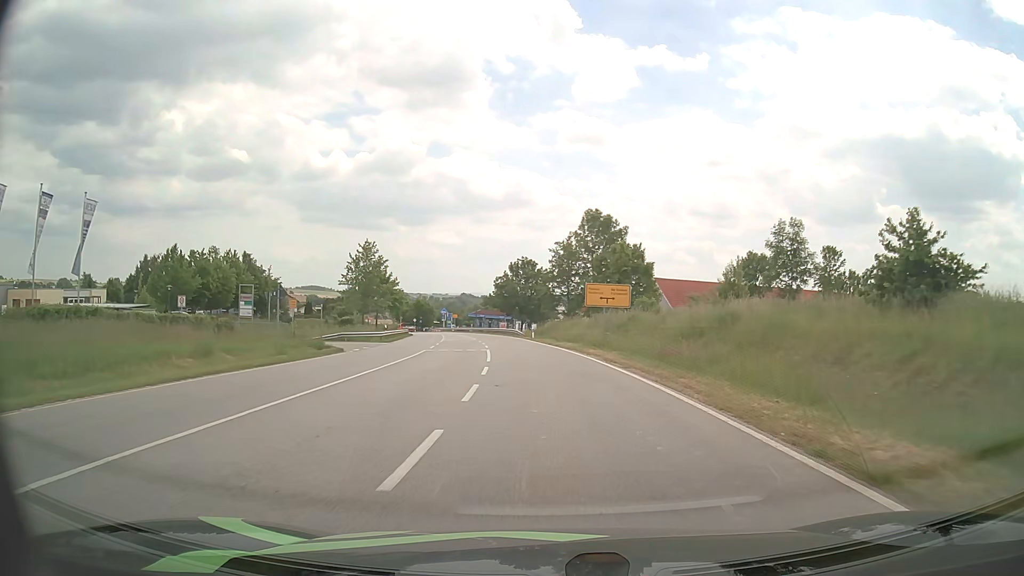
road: secondary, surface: asphalt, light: Day
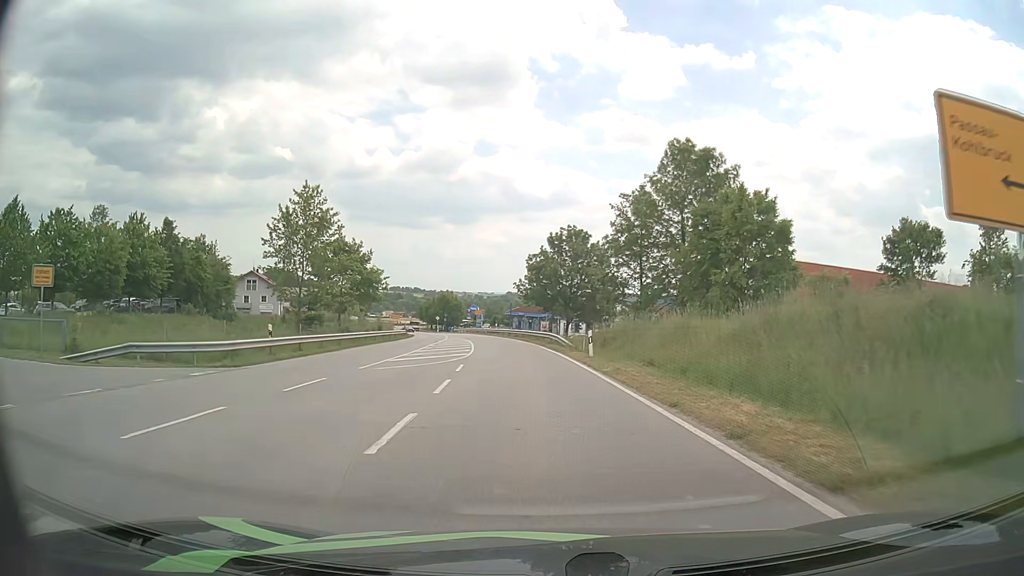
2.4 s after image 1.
(-1.0, +30.7) m; -4°
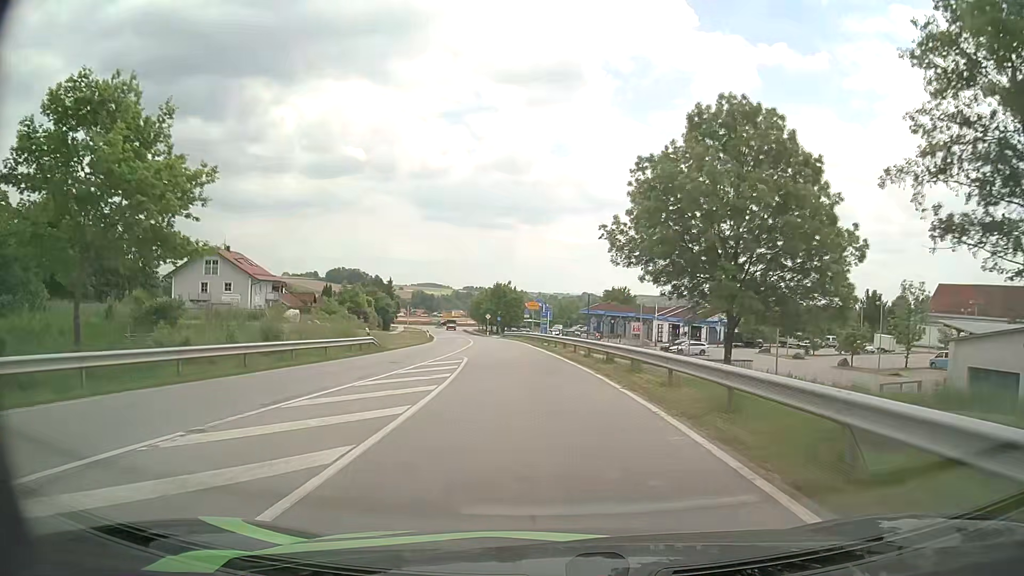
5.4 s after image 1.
(-2.1, +38.6) m; -6°
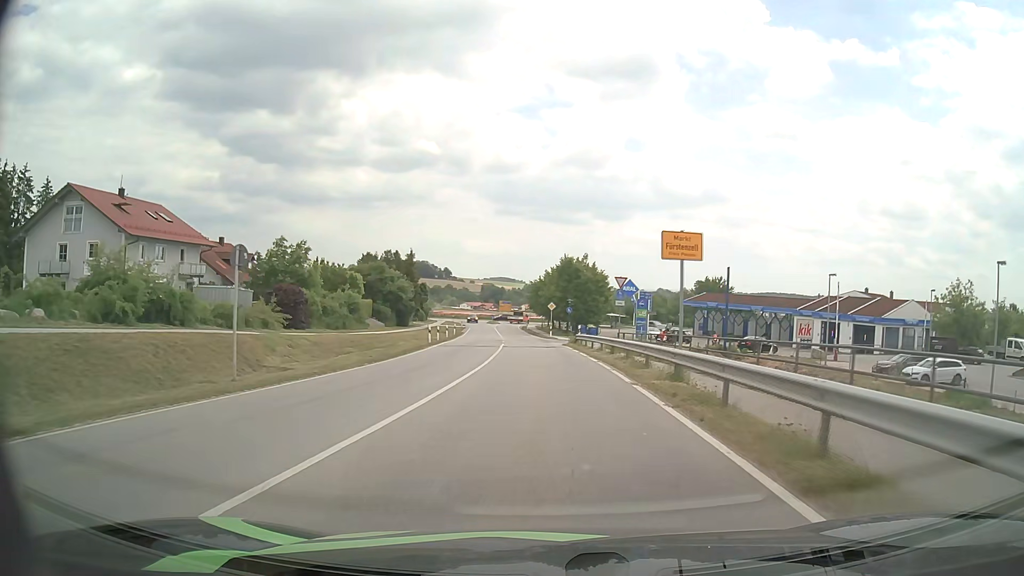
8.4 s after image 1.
(-2.3, +39.1) m; -6°
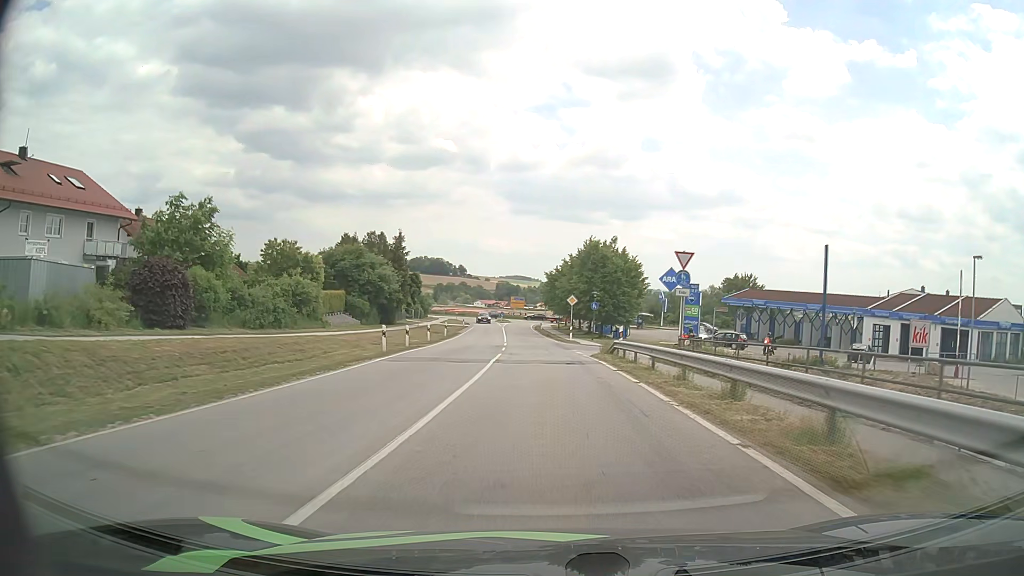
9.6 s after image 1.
(-0.2, +15.5) m; -1°
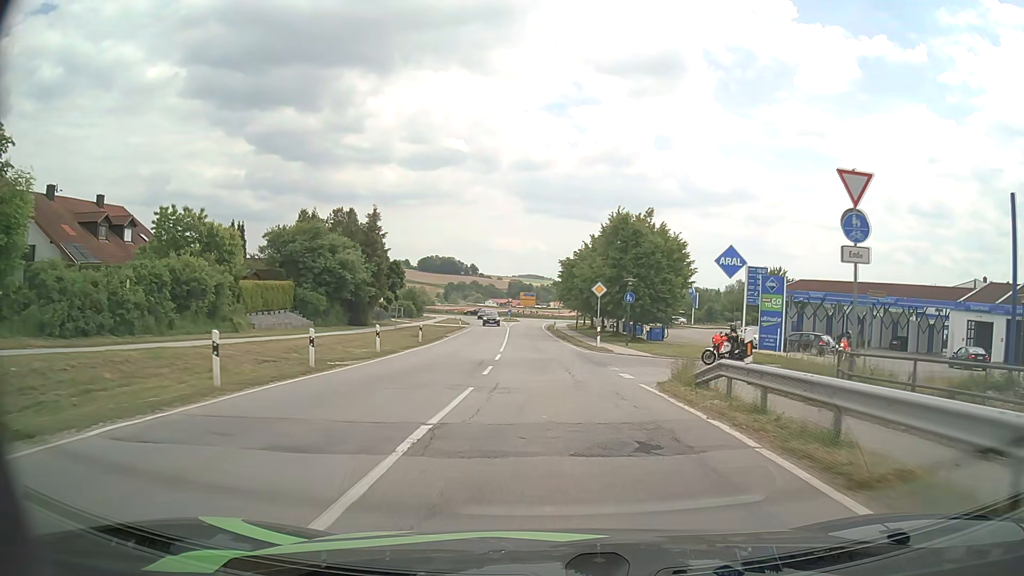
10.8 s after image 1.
(-0.1, +15.0) m; -1°
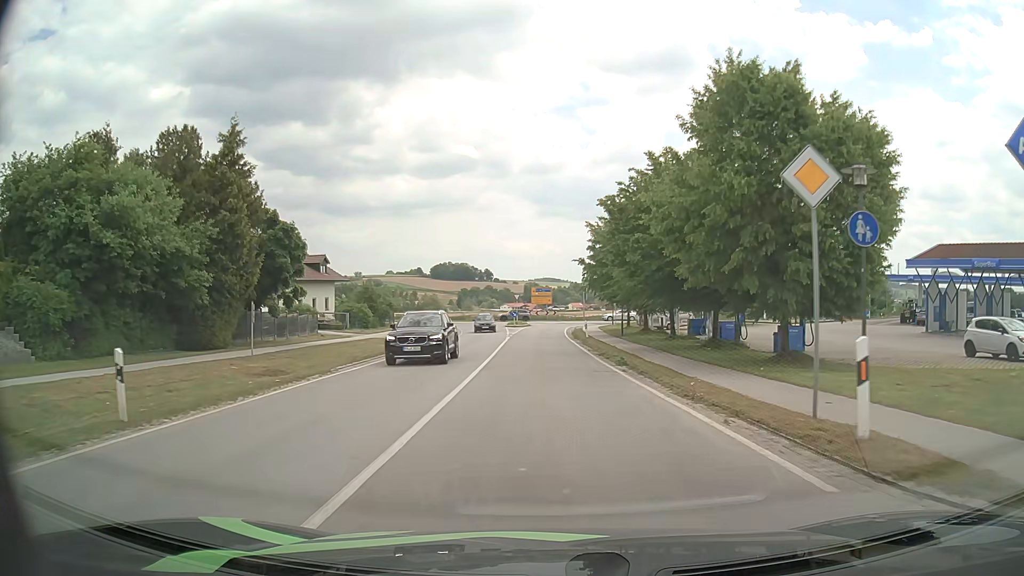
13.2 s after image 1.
(-0.4, +27.8) m; -2°
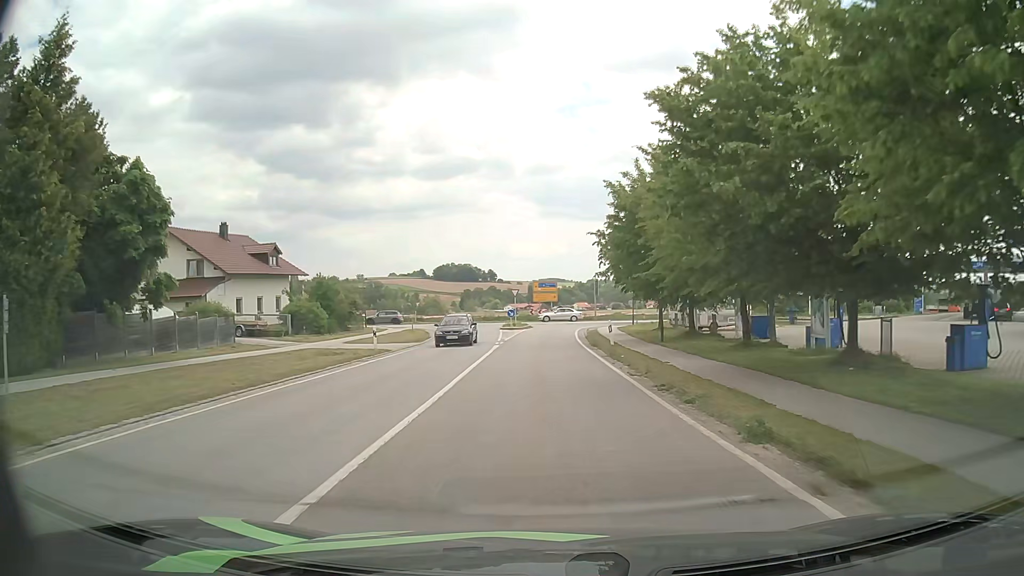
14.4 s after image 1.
(+0.1, +12.8) m; 0°
